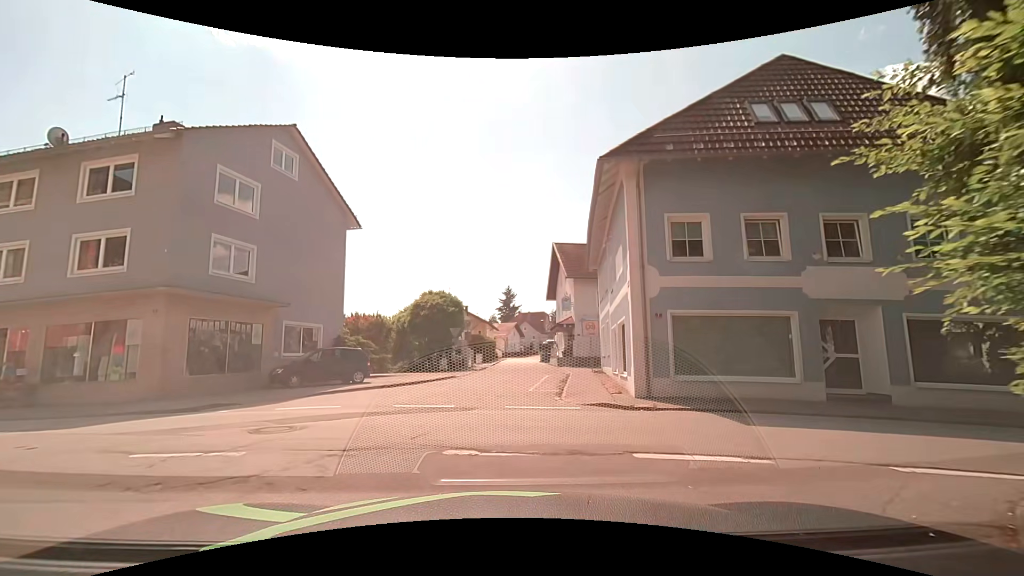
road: residential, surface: asphalt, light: Day
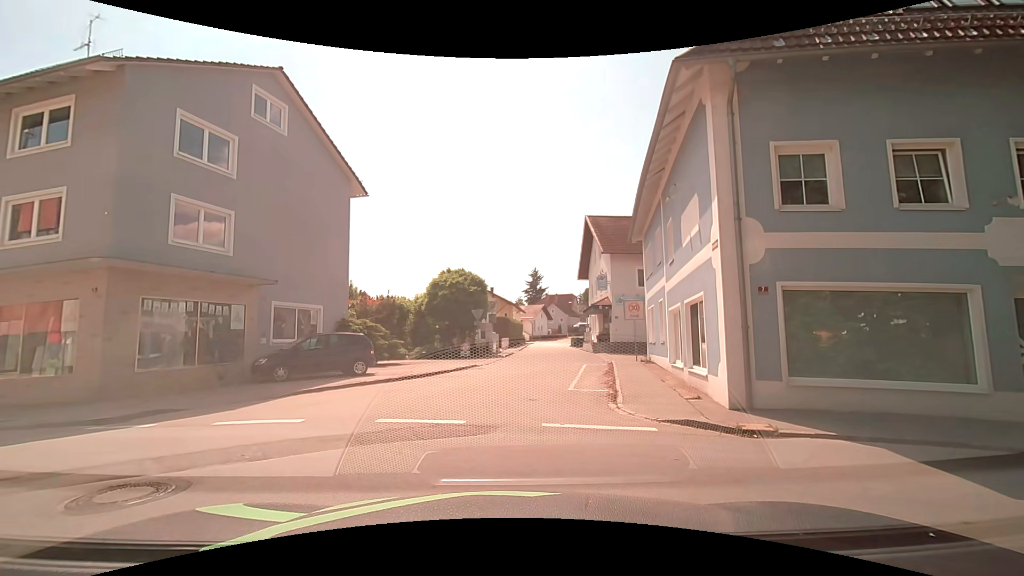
(-0.1, +3.7) m; -5°
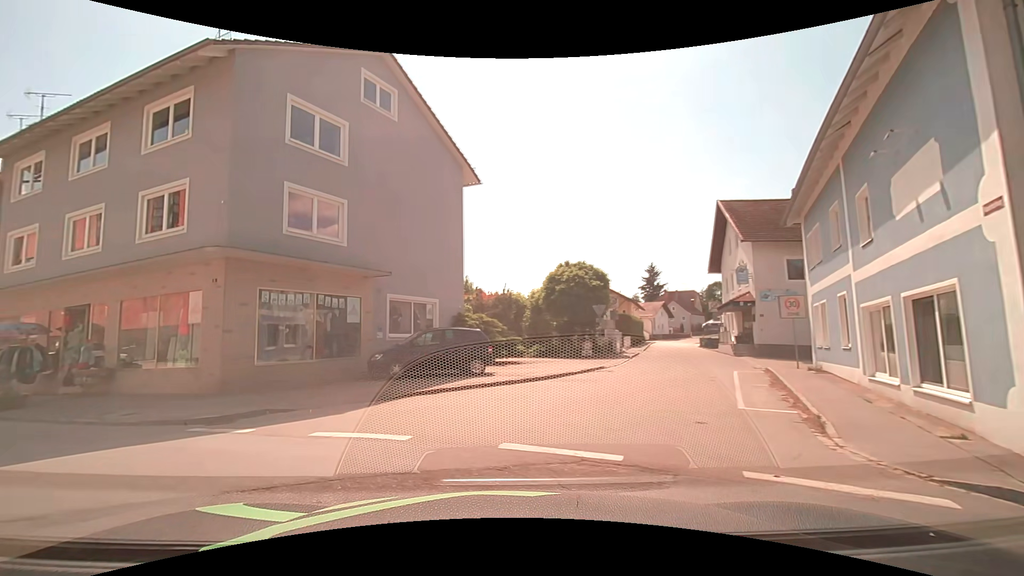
(-0.2, +2.6) m; -13°
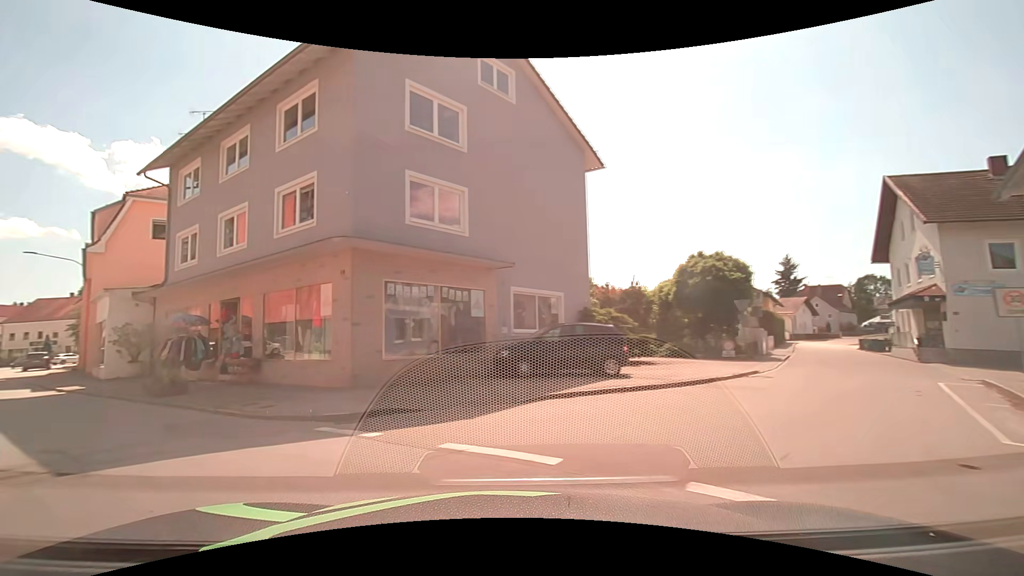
(-0.1, +1.7) m; -11°
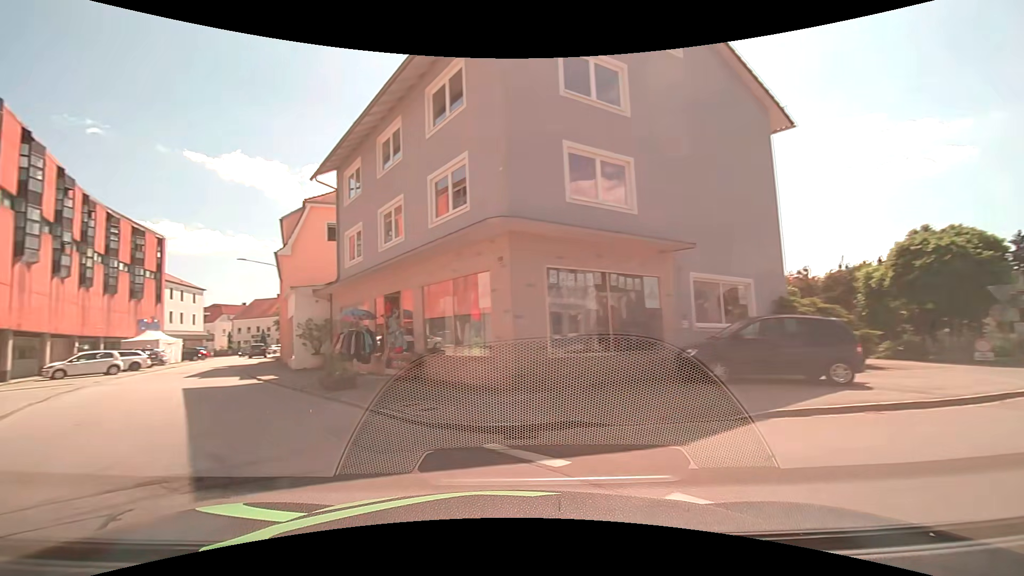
(-0.3, +2.3) m; -15°
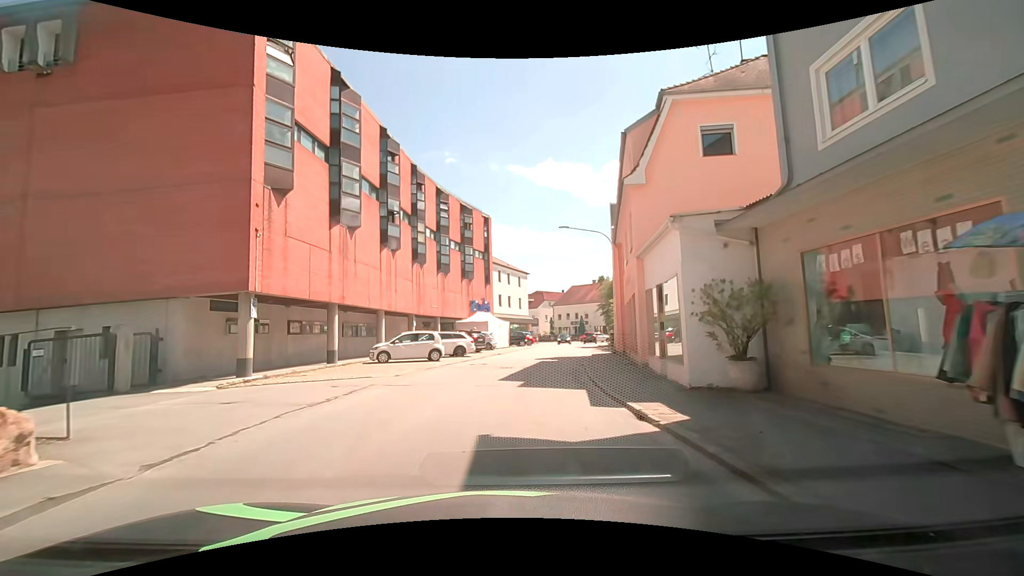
(-6.9, +12.4) m; -37°
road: tertiary
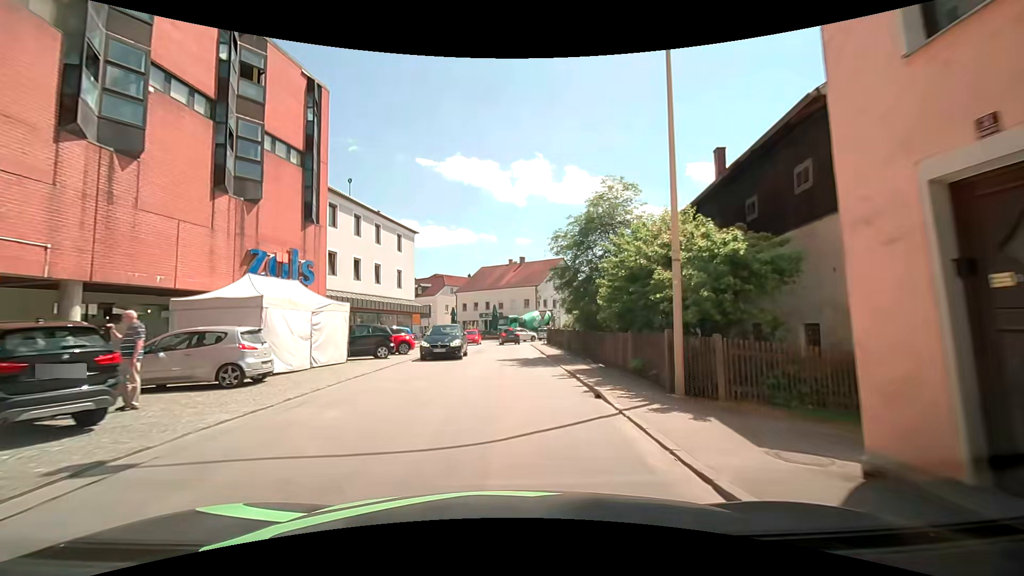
(+2.2, +27.1) m; +11°
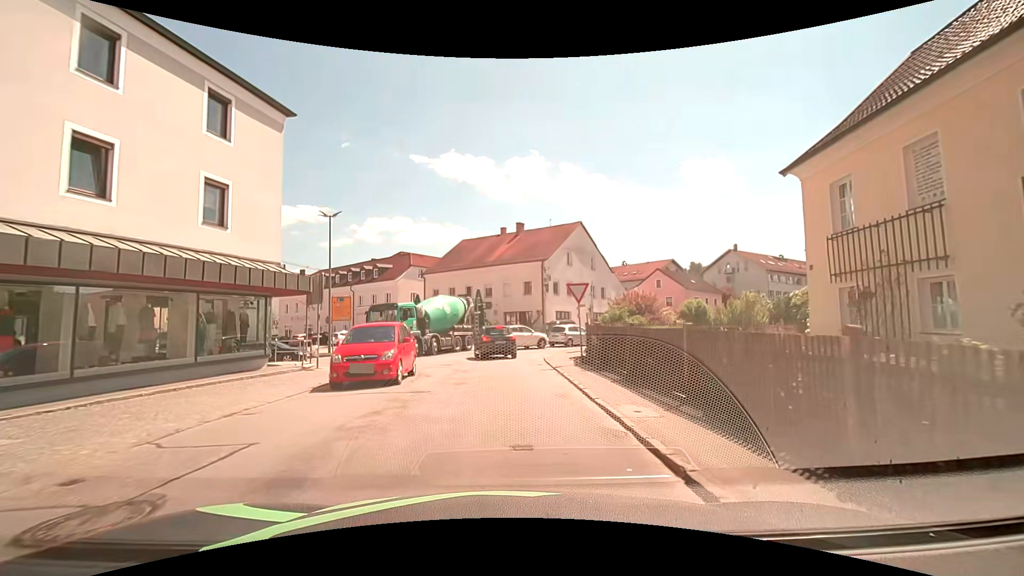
(+0.2, +24.3) m; +1°
